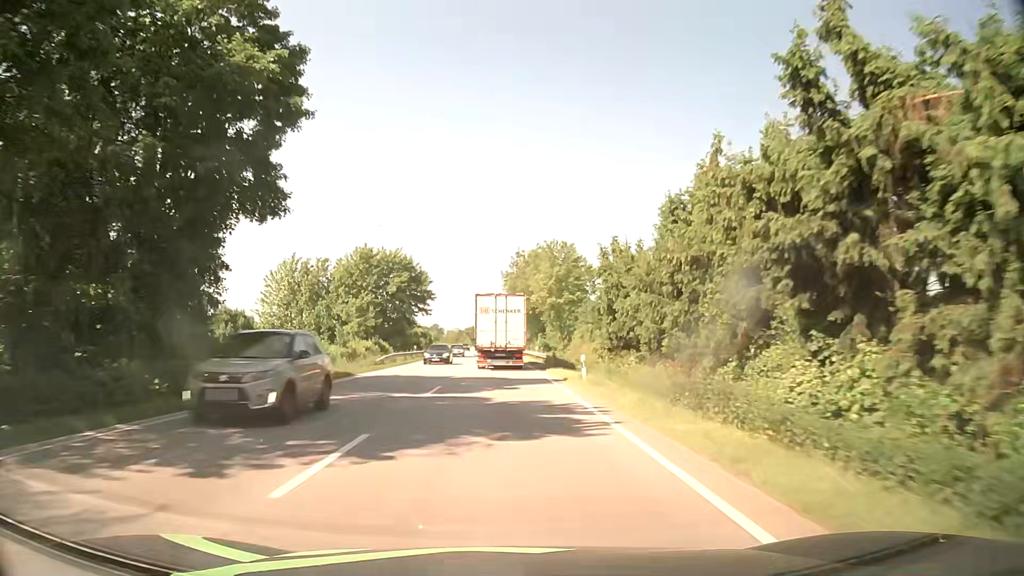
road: primary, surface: asphalt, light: Day
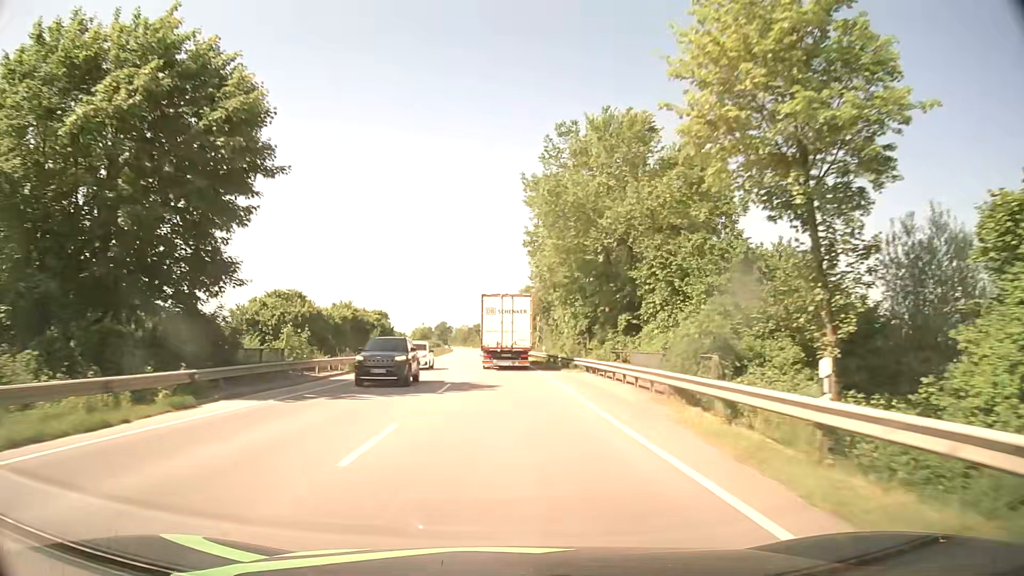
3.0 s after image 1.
(-0.8, +57.7) m; -1°
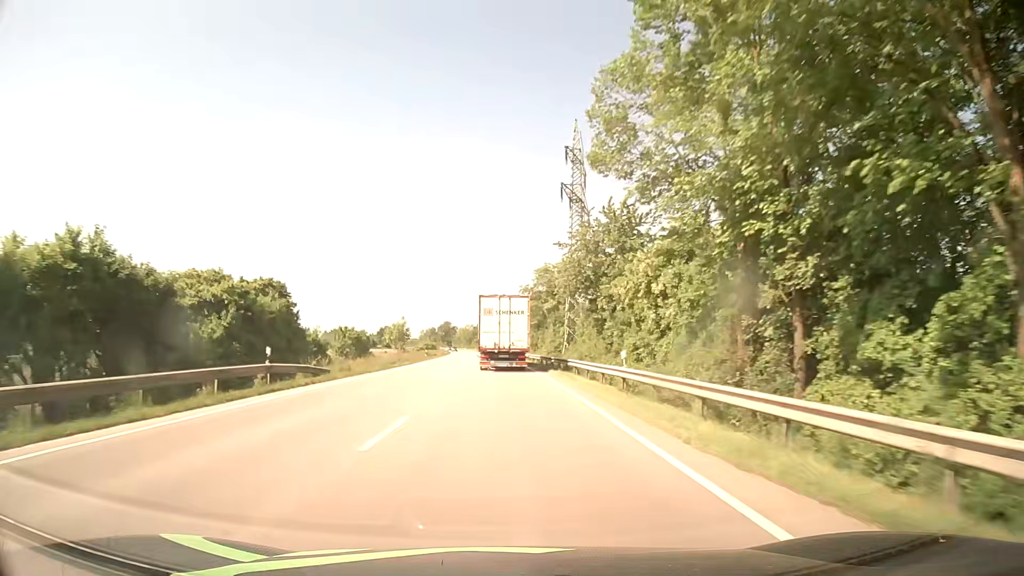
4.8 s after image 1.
(-0.2, +34.8) m; -1°
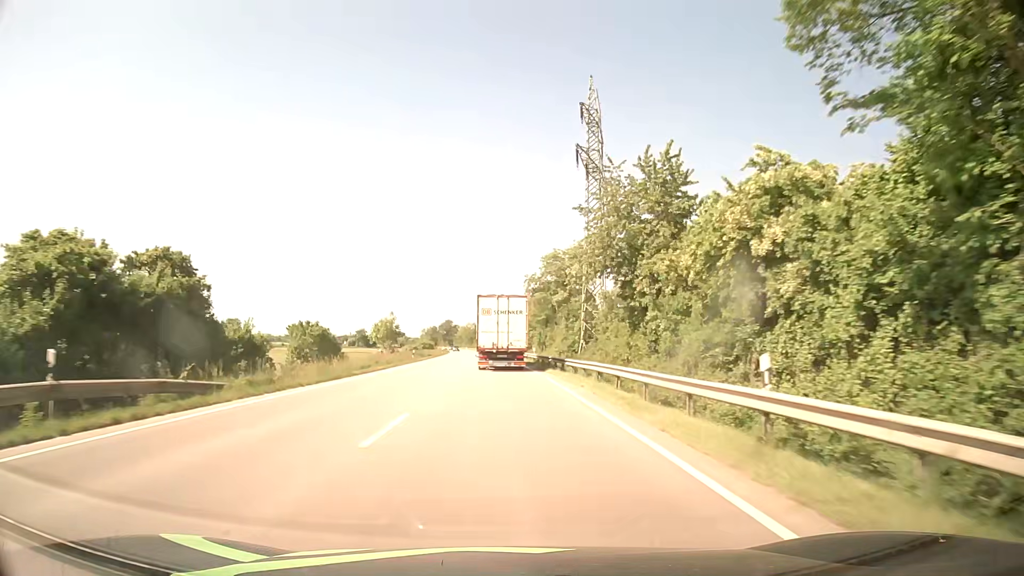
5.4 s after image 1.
(0.0, +11.6) m; 0°
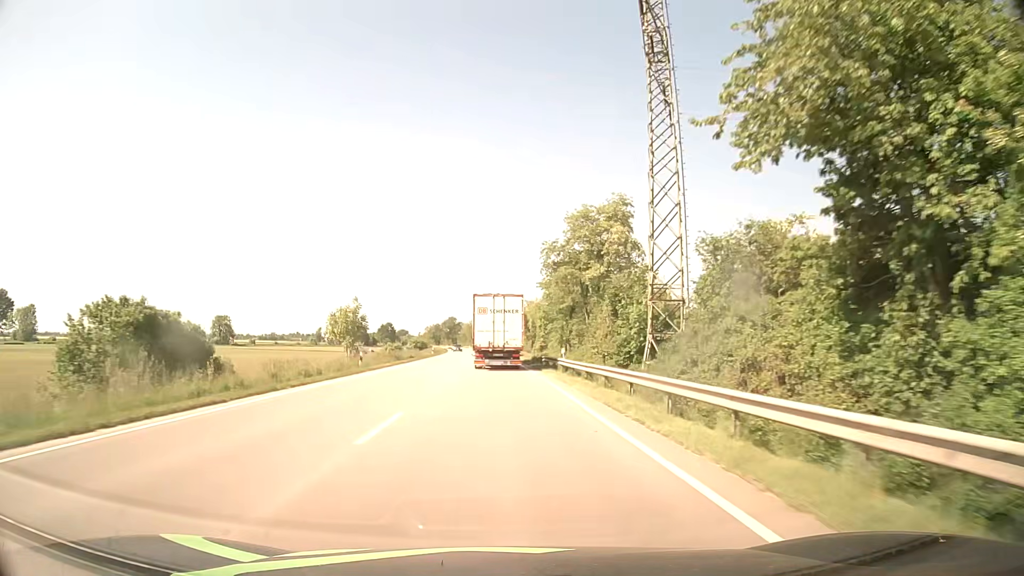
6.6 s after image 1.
(-0.1, +23.3) m; -1°
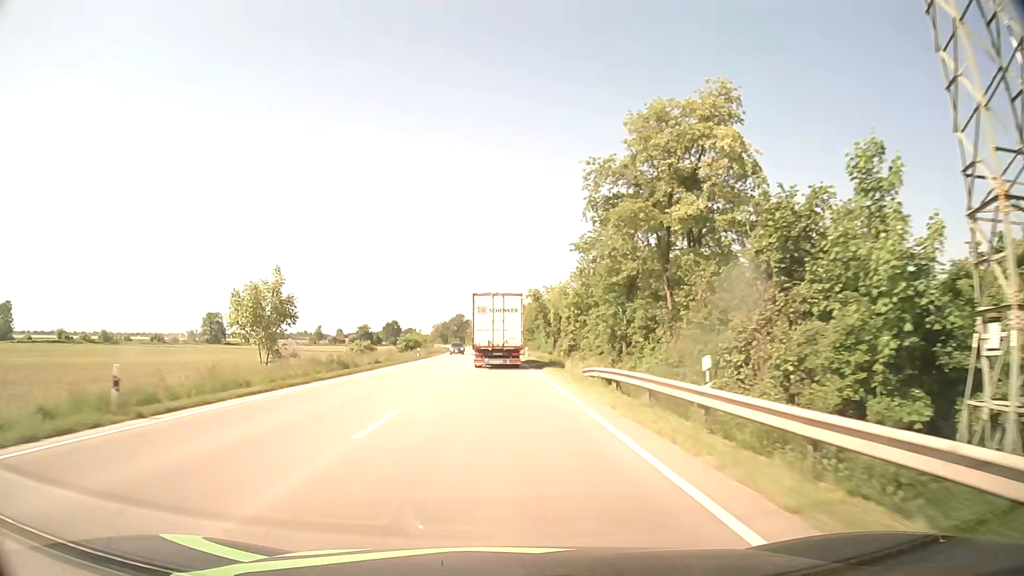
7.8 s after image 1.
(-0.2, +23.3) m; -1°
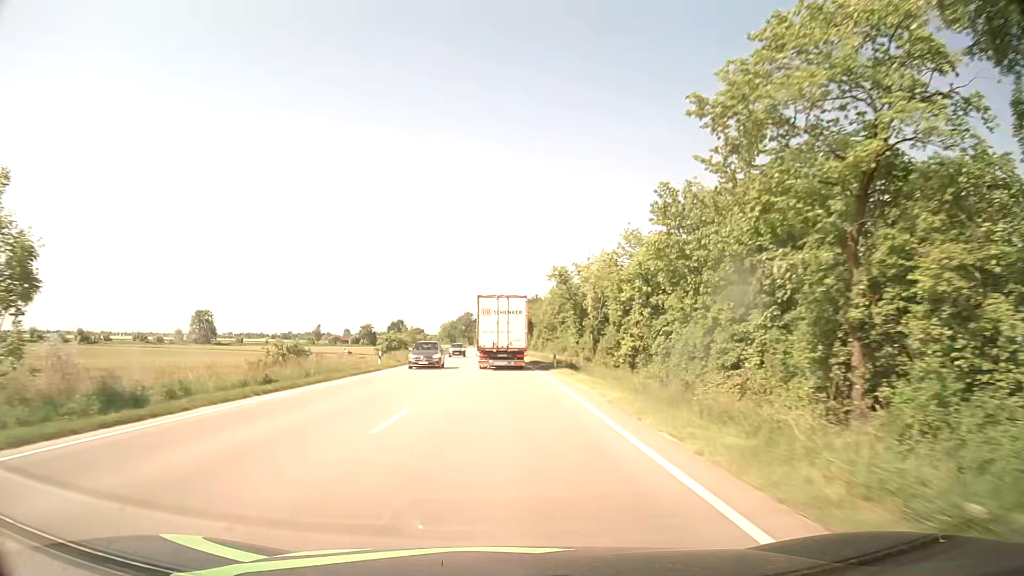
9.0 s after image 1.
(-0.2, +23.4) m; -1°
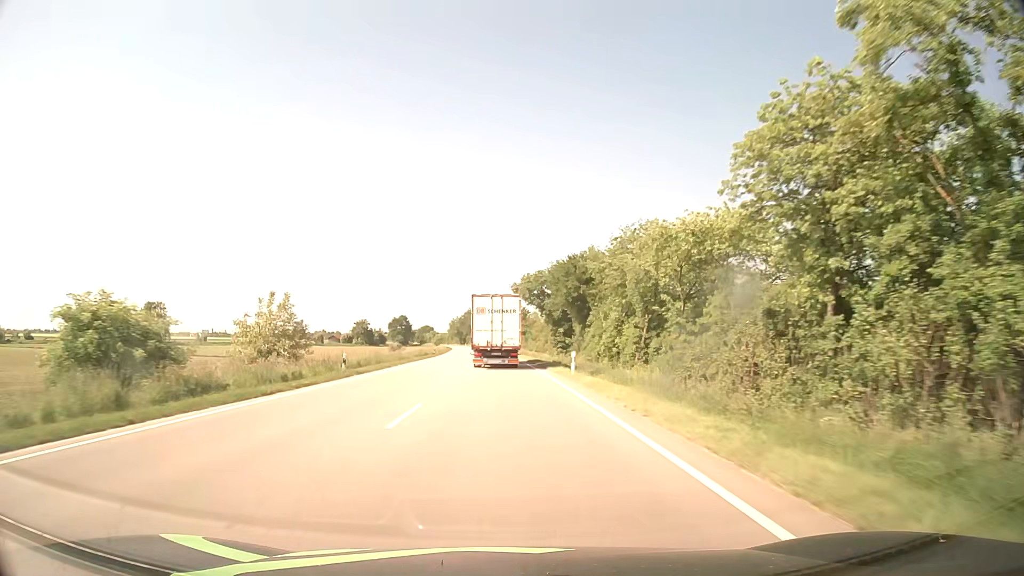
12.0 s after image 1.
(-0.5, +58.8) m; -1°
(0, +10) (0, +20) (0, +30) (-1, +40) (-1, +50) (-1, +60) (-1, +70) (-2, +80) (-2, +90) (-3, +100) m
